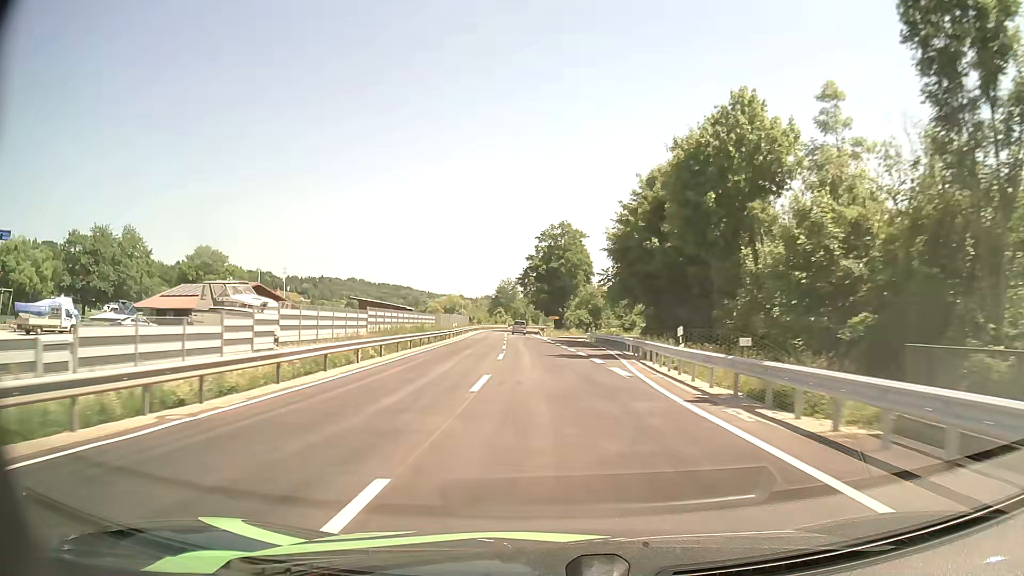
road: primary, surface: asphalt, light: Day
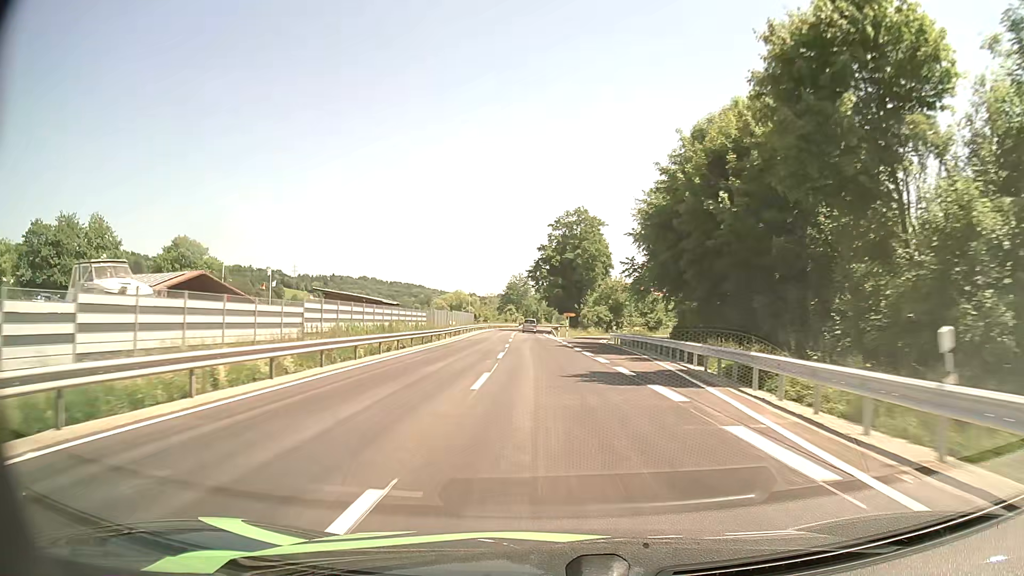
(-0.2, +12.7) m; -1°
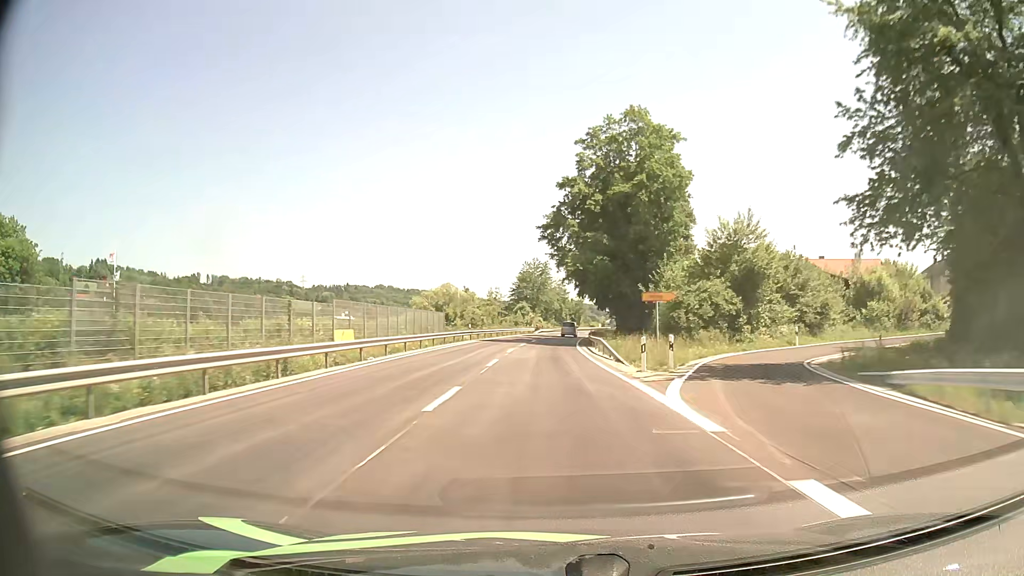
(-0.9, +51.1) m; -2°
